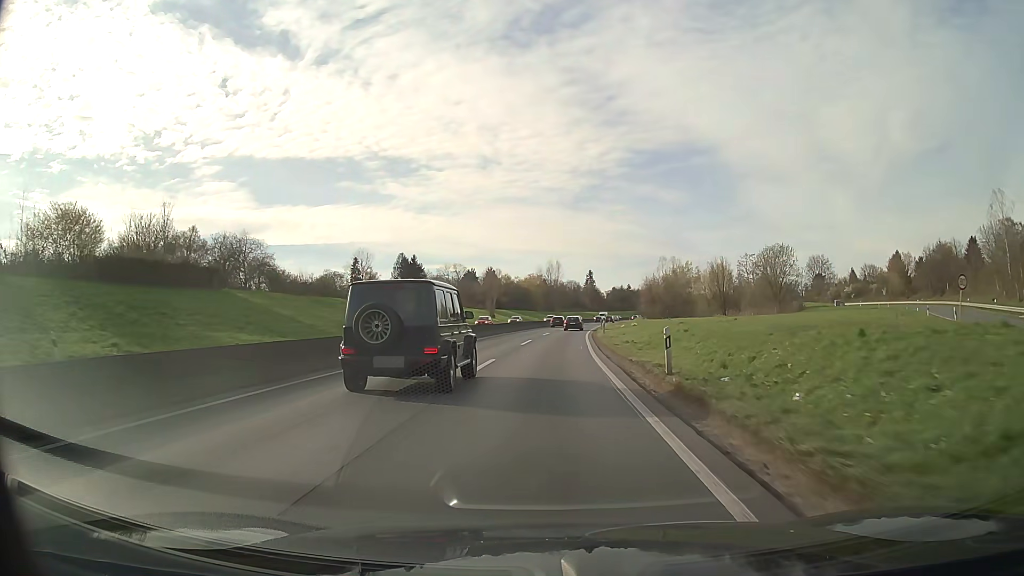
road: motorway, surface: asphalt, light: Day
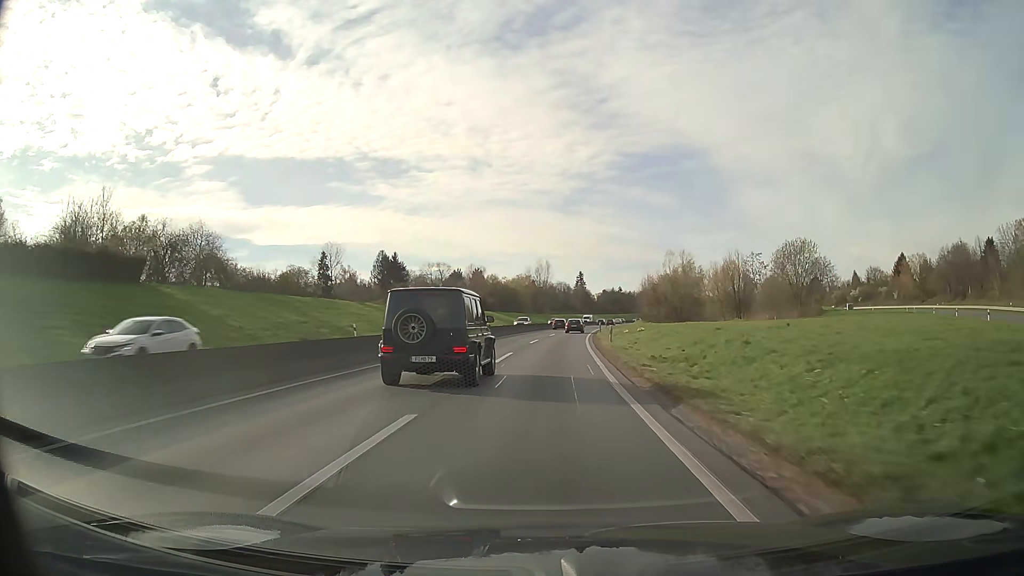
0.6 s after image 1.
(+0.1, +12.0) m; +1°
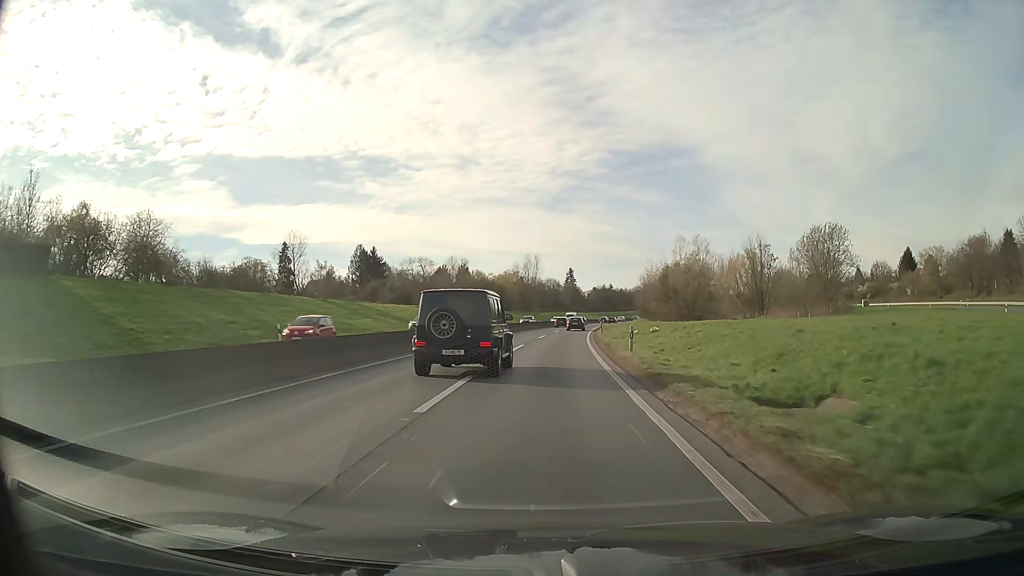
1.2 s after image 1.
(+0.1, +12.1) m; +1°
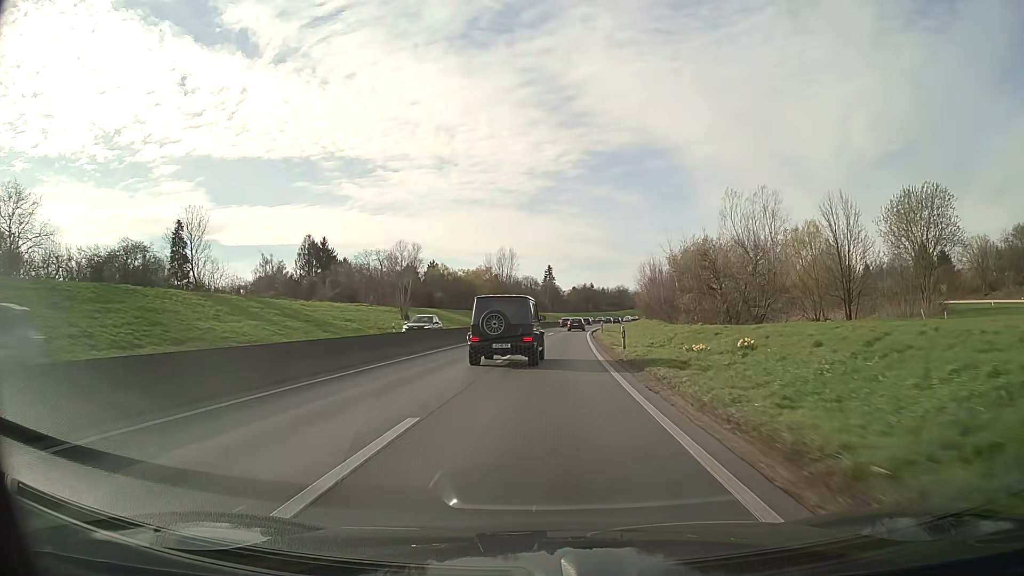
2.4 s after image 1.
(+0.4, +24.3) m; +2°
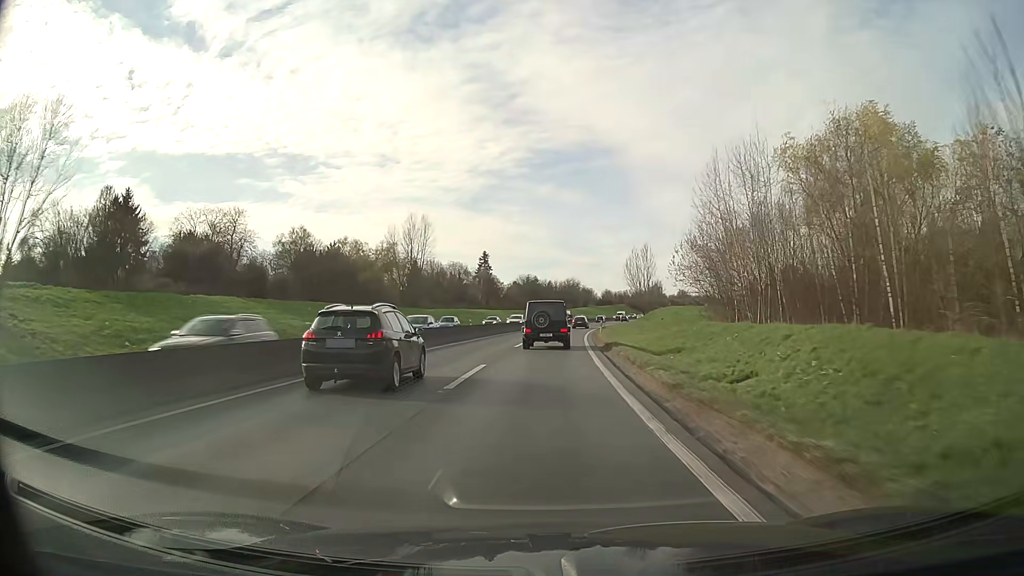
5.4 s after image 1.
(+2.7, +62.0) m; +5°
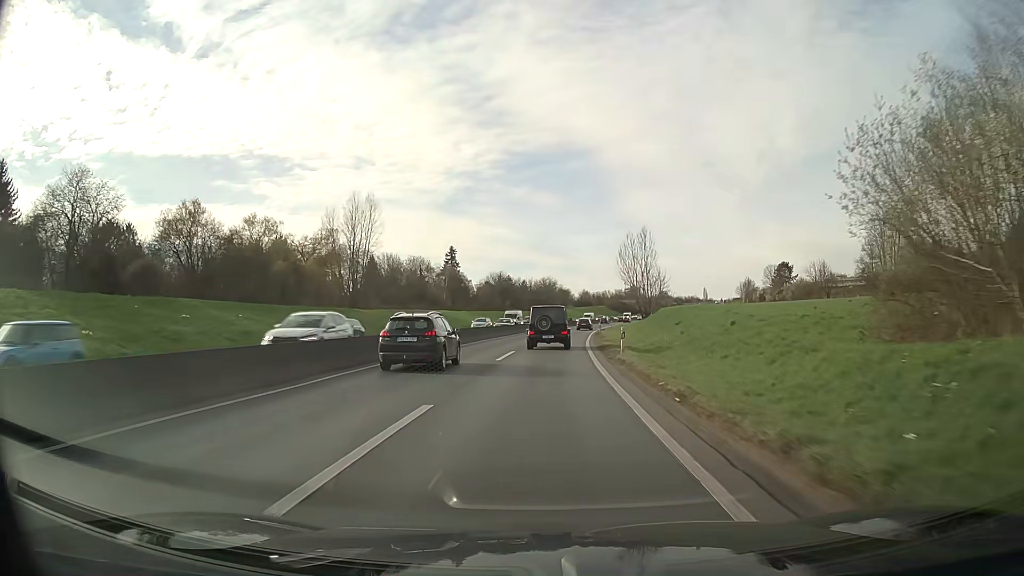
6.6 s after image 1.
(+0.5, +25.6) m; +2°
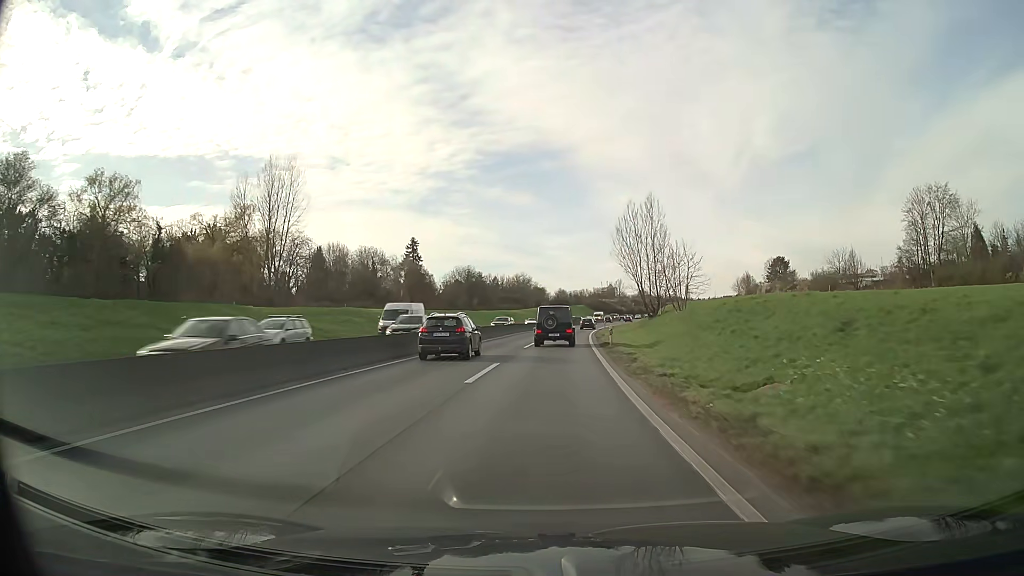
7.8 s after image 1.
(+0.6, +26.3) m; +2°
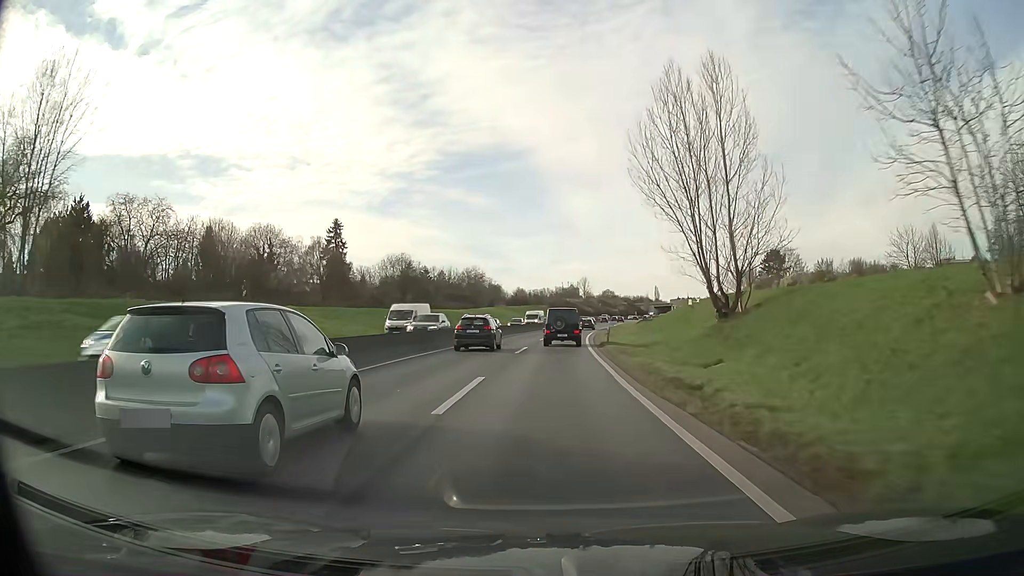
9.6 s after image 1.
(+1.2, +40.7) m; +4°
(0, +10) (0, +20) (+1, +30) (+1, +40) (+2, +50) (+3, +60) (+4, +70) (+5, +80) (+6, +90) (+7, +100) m
